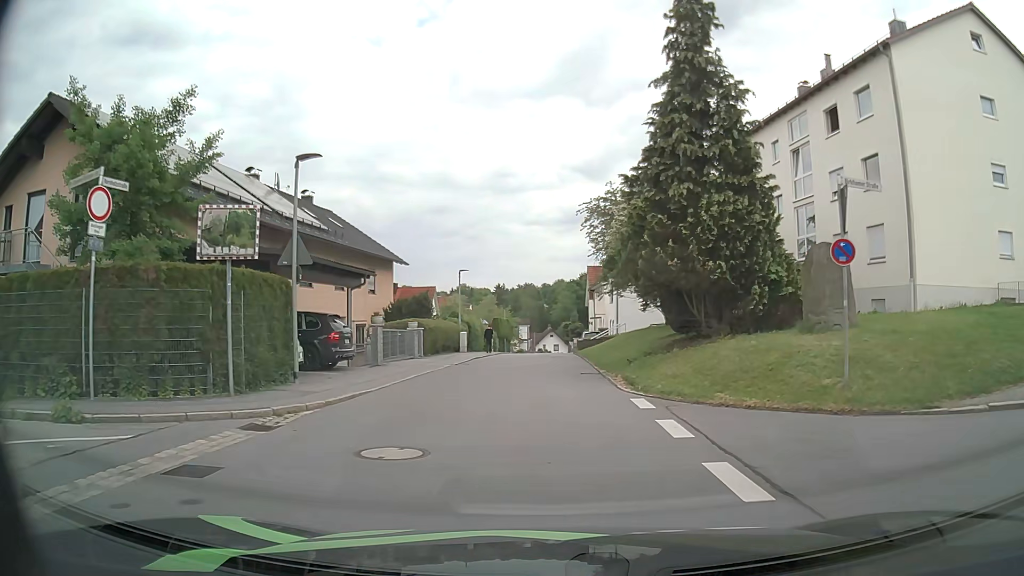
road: residential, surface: asphalt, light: Day
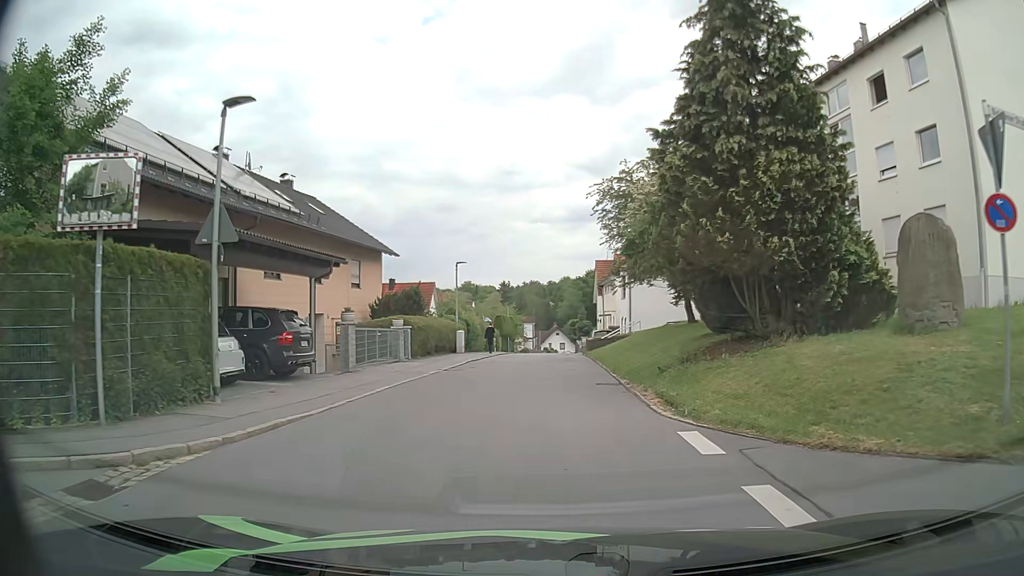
(0.0, +4.1) m; 0°
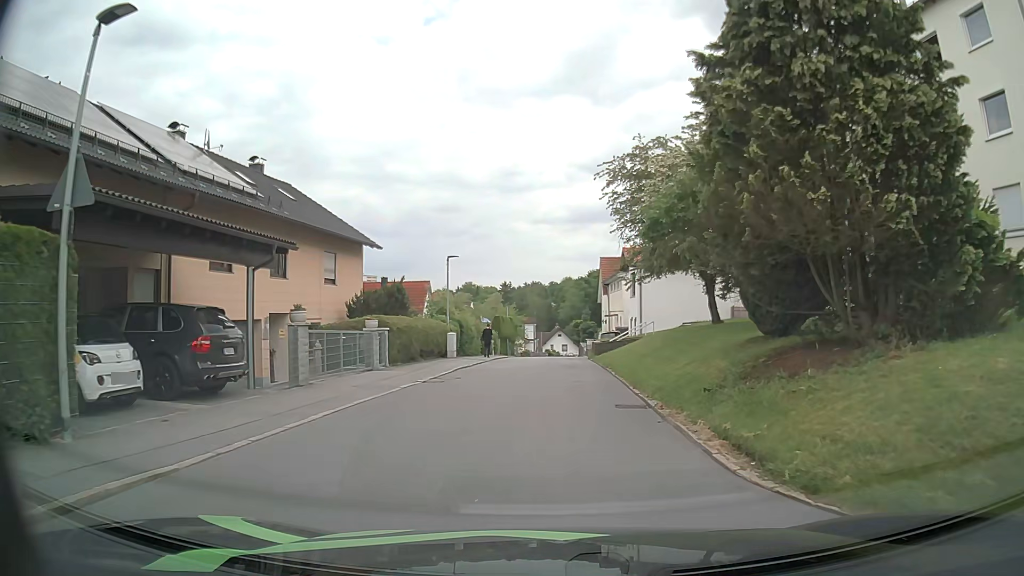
(0.0, +4.1) m; -1°
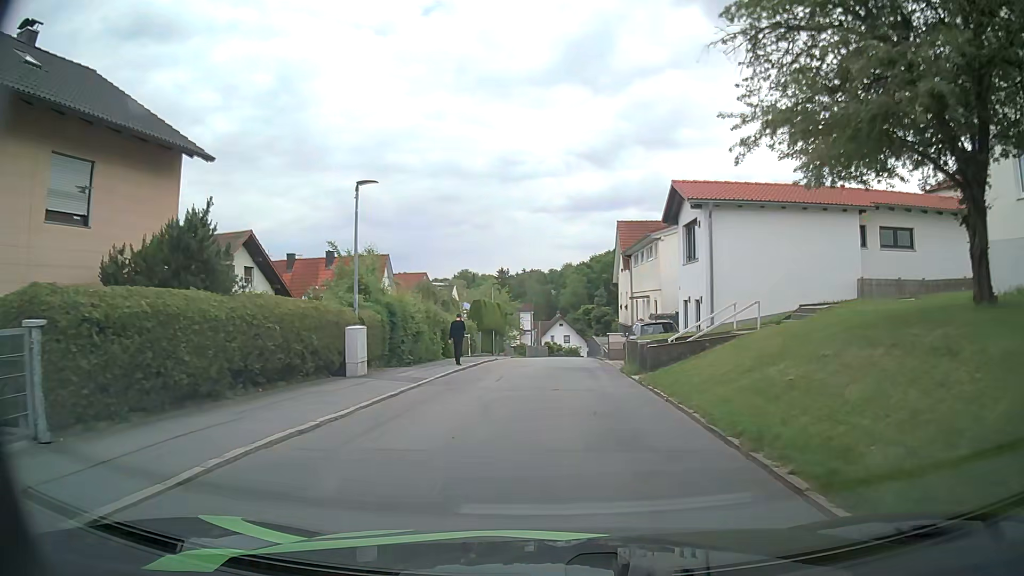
(-0.1, +16.7) m; 0°
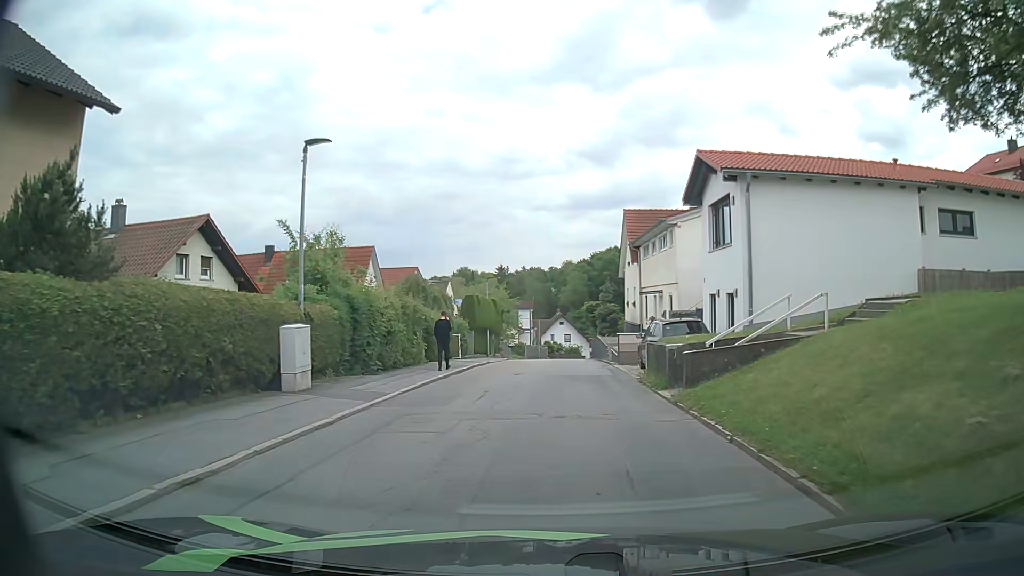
(0.0, +4.2) m; +1°
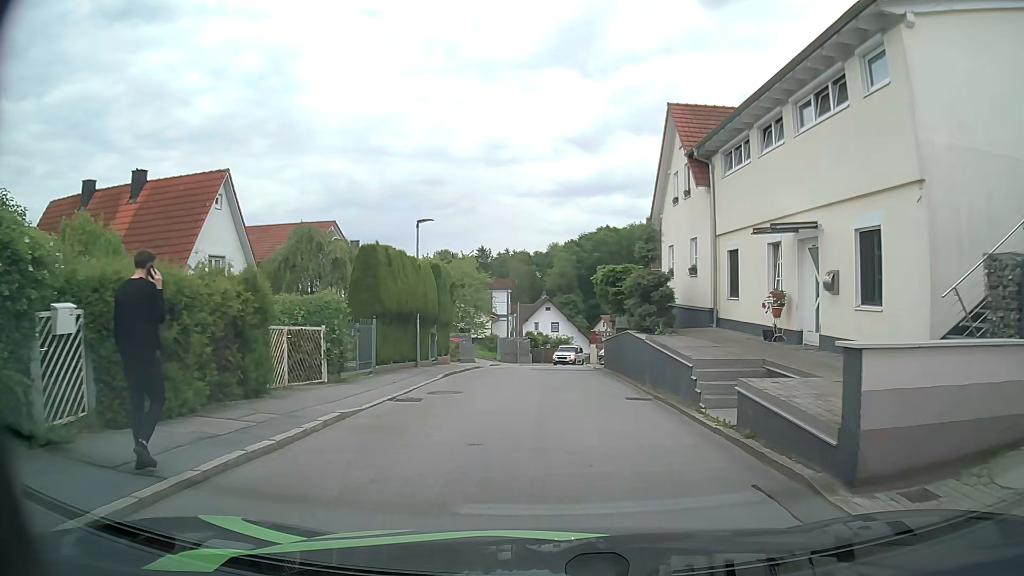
(-0.2, +20.0) m; 0°
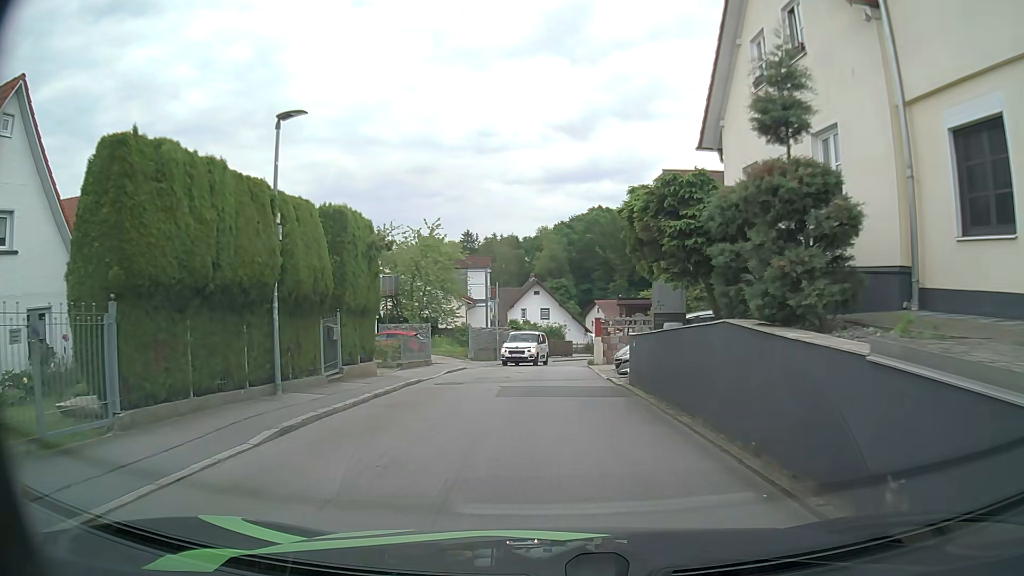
(+0.3, +11.9) m; +2°
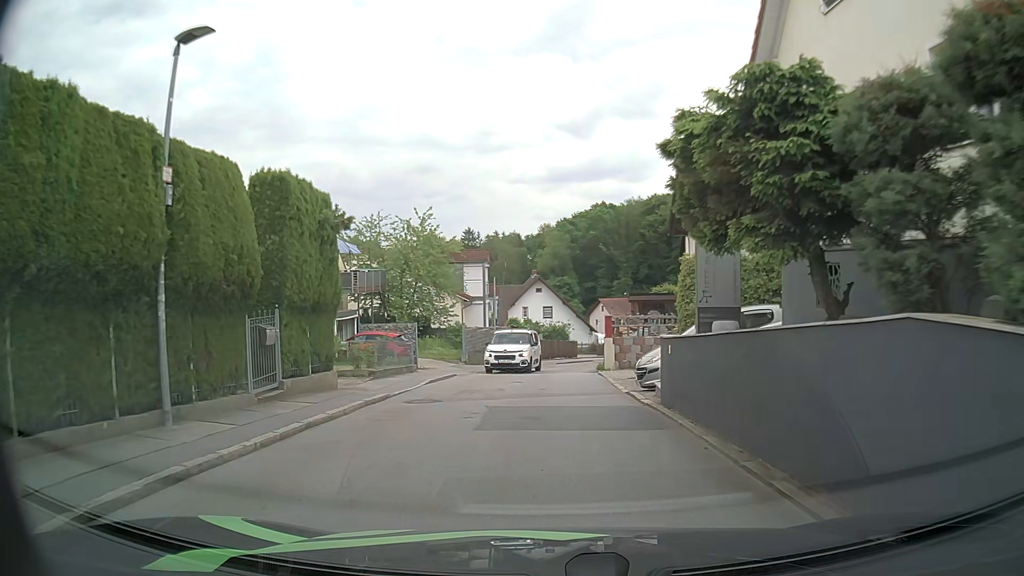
(0.0, +4.1) m; 0°
